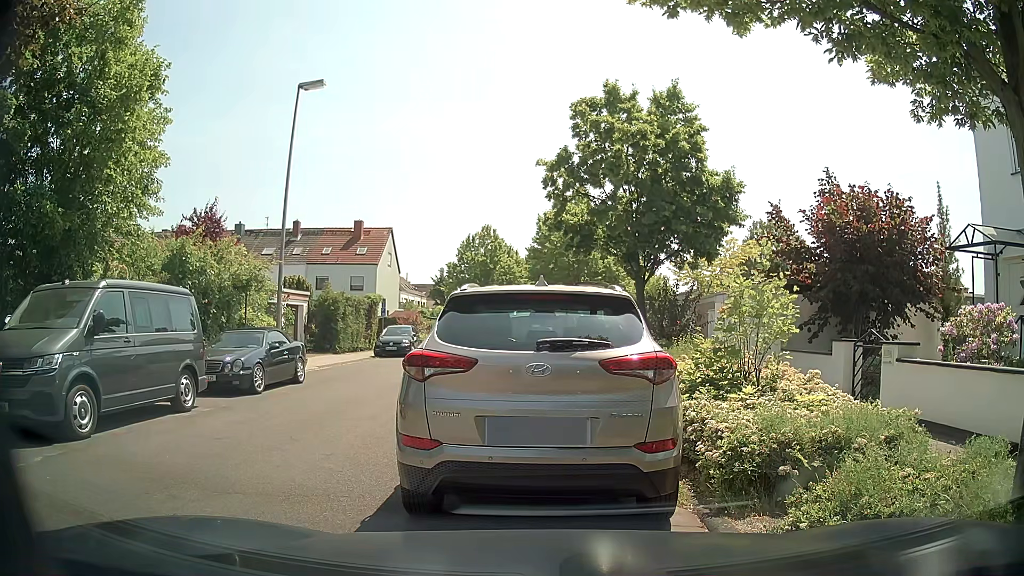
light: Day
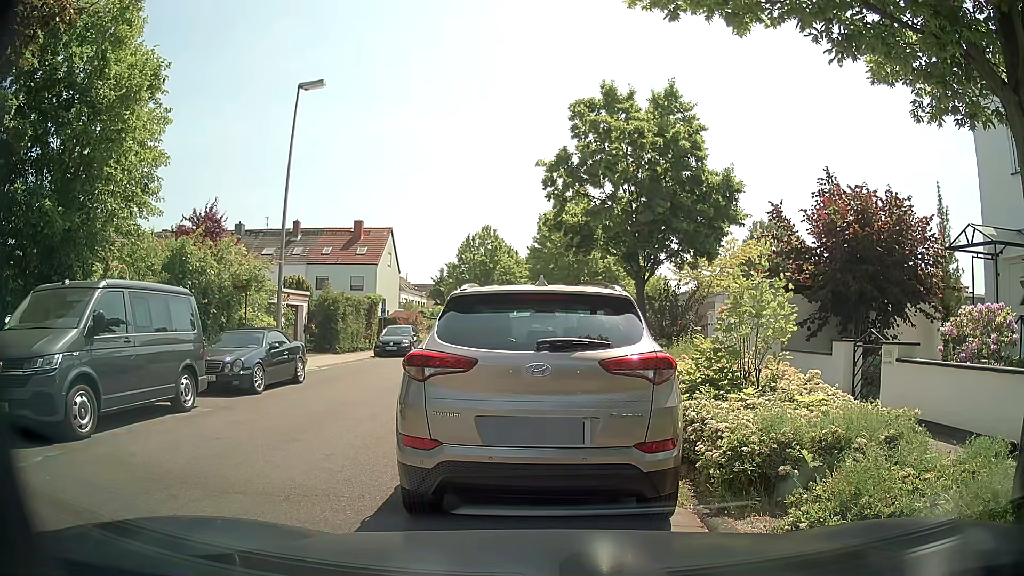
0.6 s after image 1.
(0.0, 0.0) m; 0°
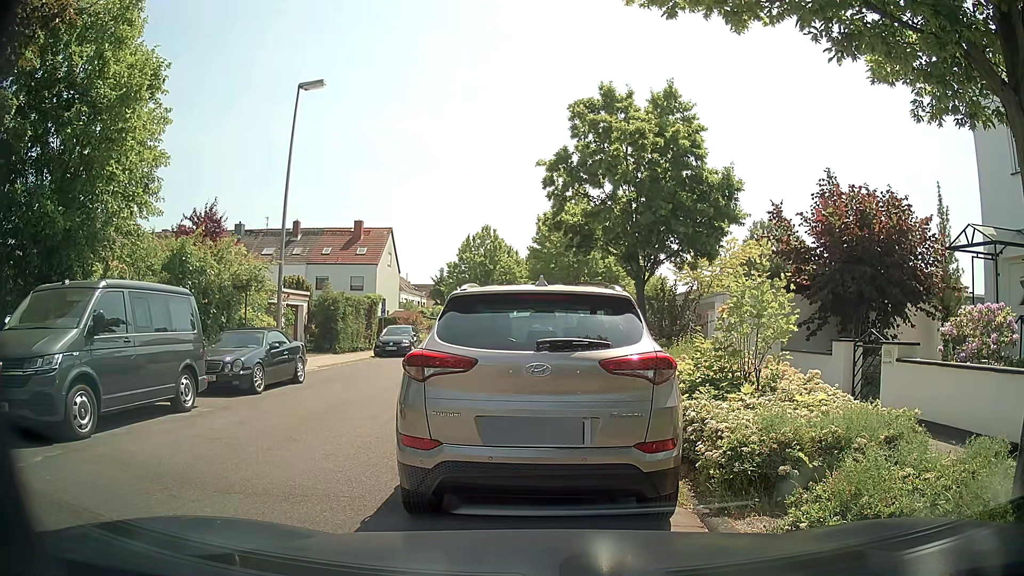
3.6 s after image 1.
(0.0, 0.0) m; 0°
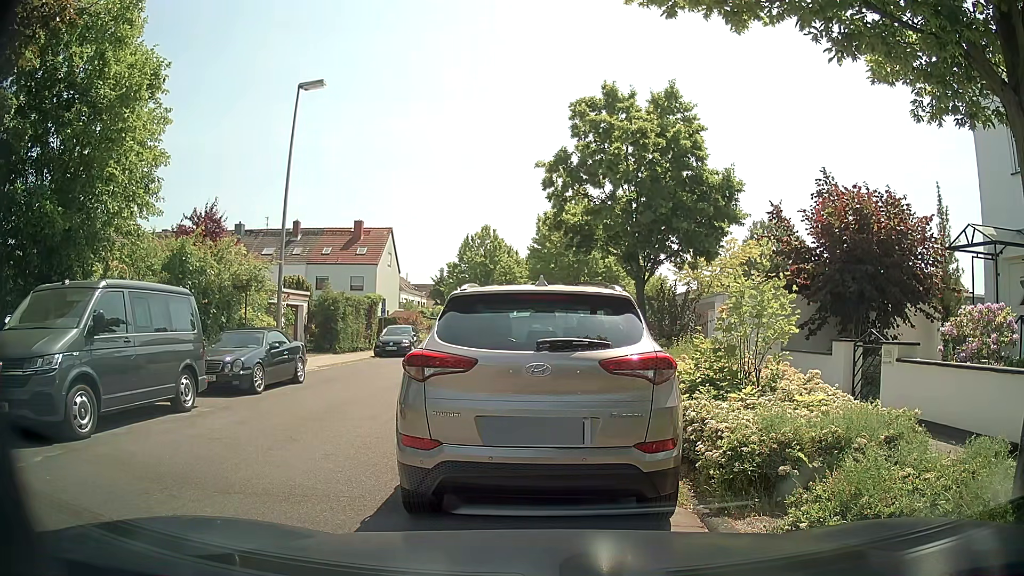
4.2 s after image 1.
(0.0, 0.0) m; 0°
